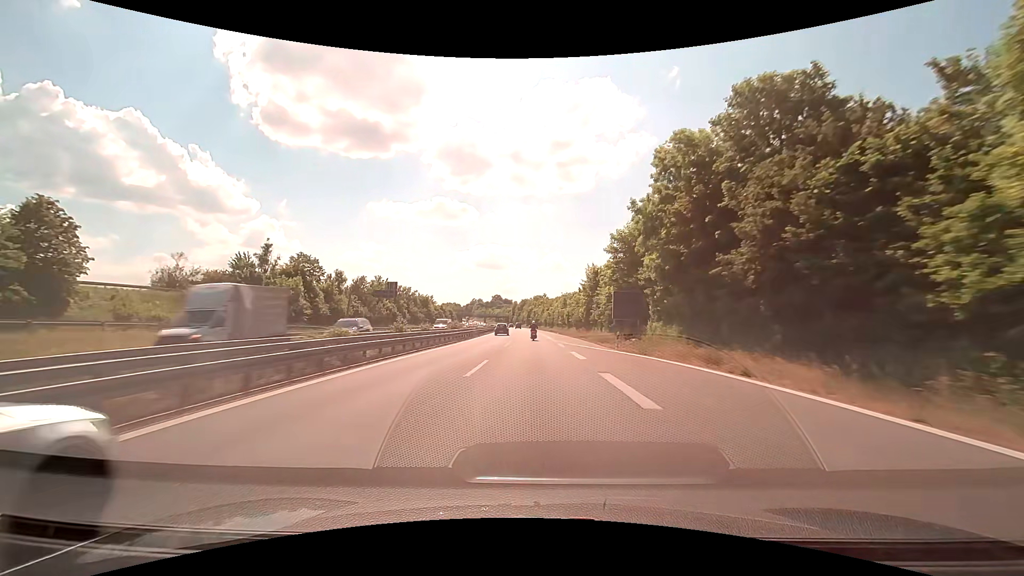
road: motorway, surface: asphalt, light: Day
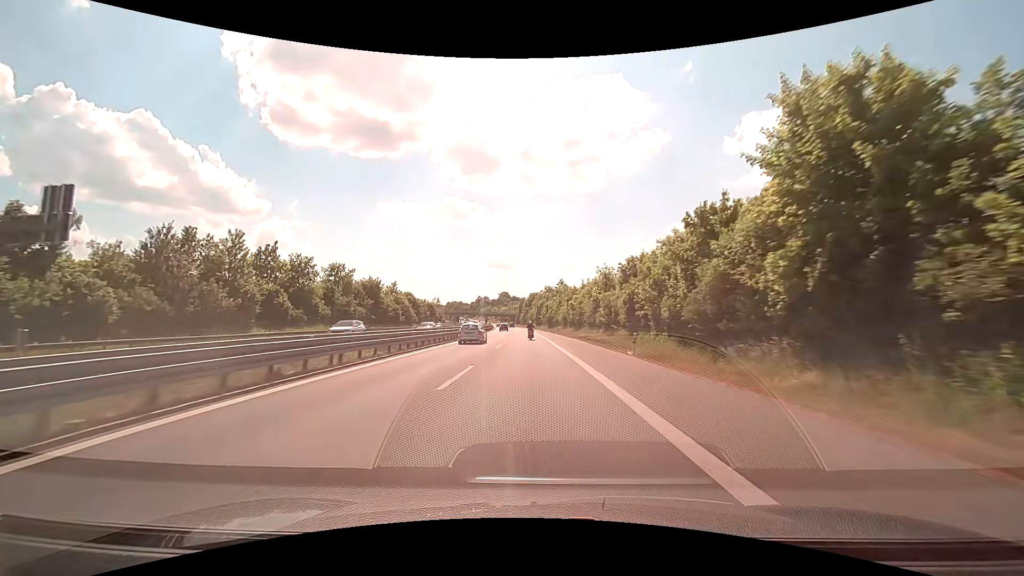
(-0.6, +56.7) m; -1°
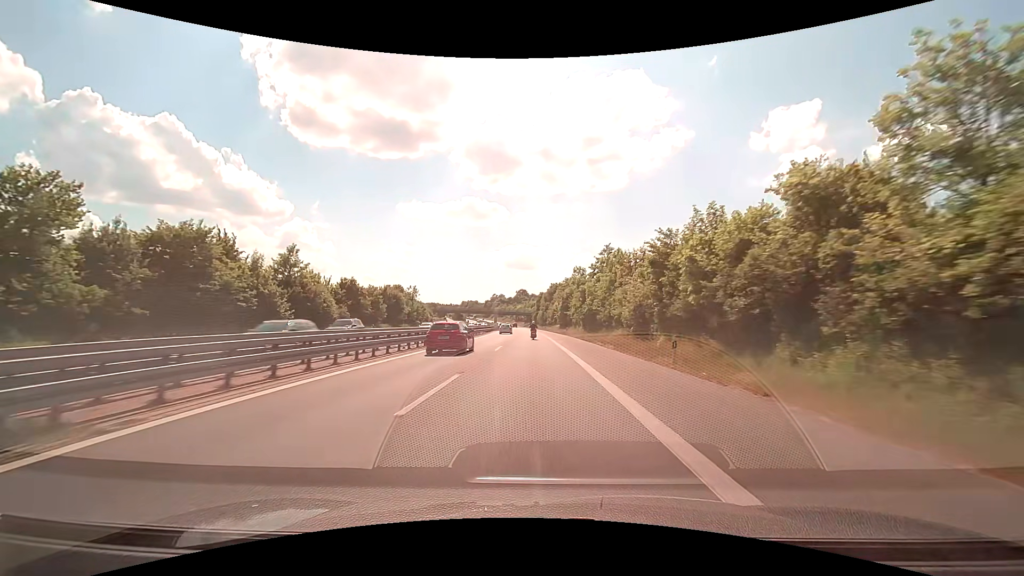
(-1.0, +56.7) m; -2°
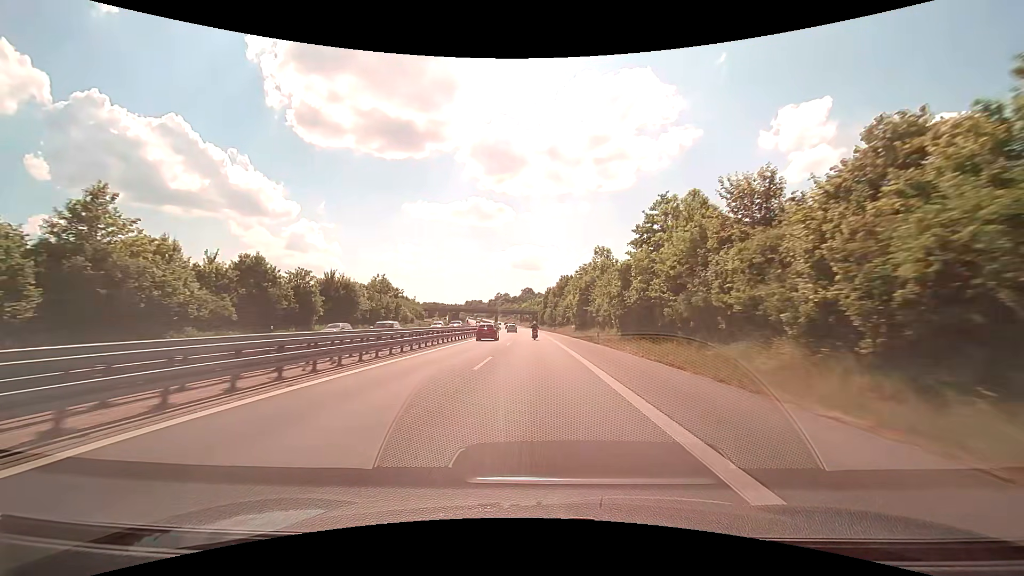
(-0.3, +28.3) m; -1°
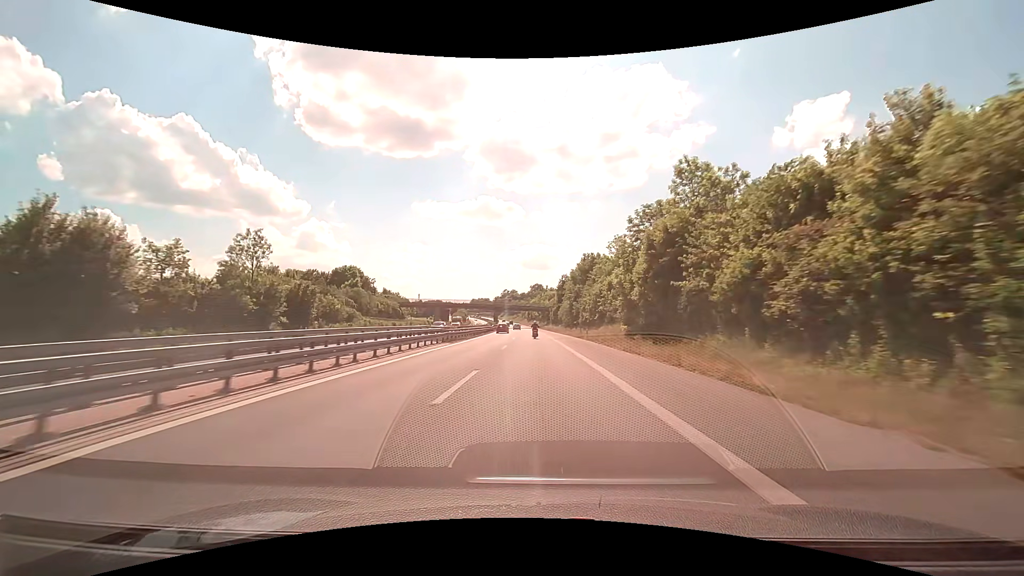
(-0.4, +42.5) m; -1°
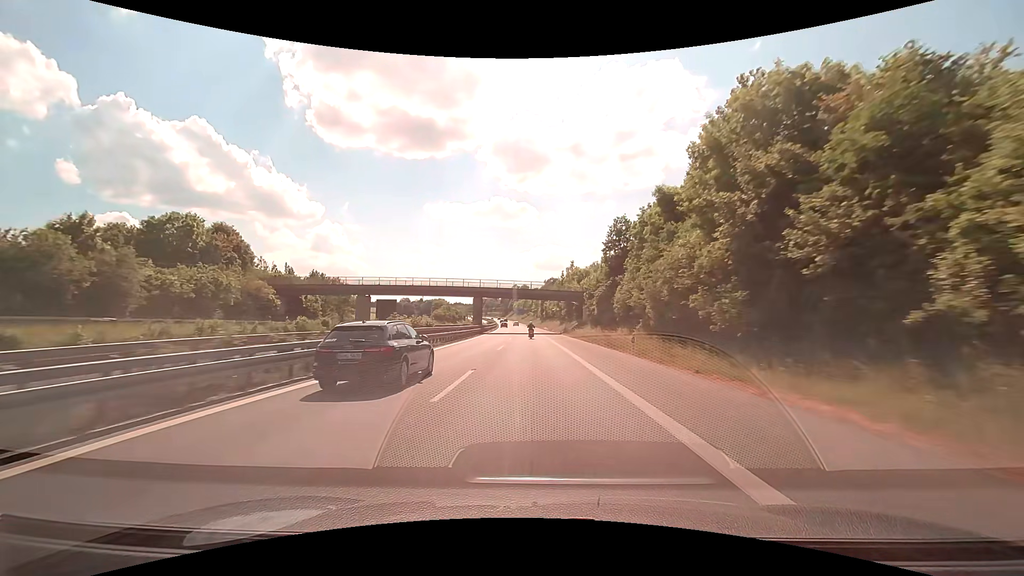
(-0.8, +71.5) m; -2°
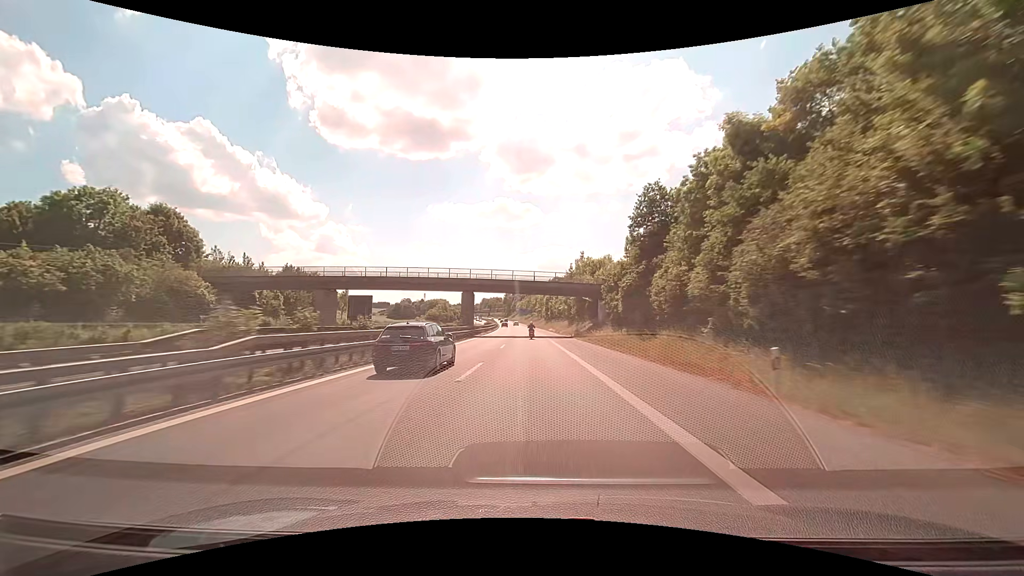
(0.0, +14.8) m; 0°
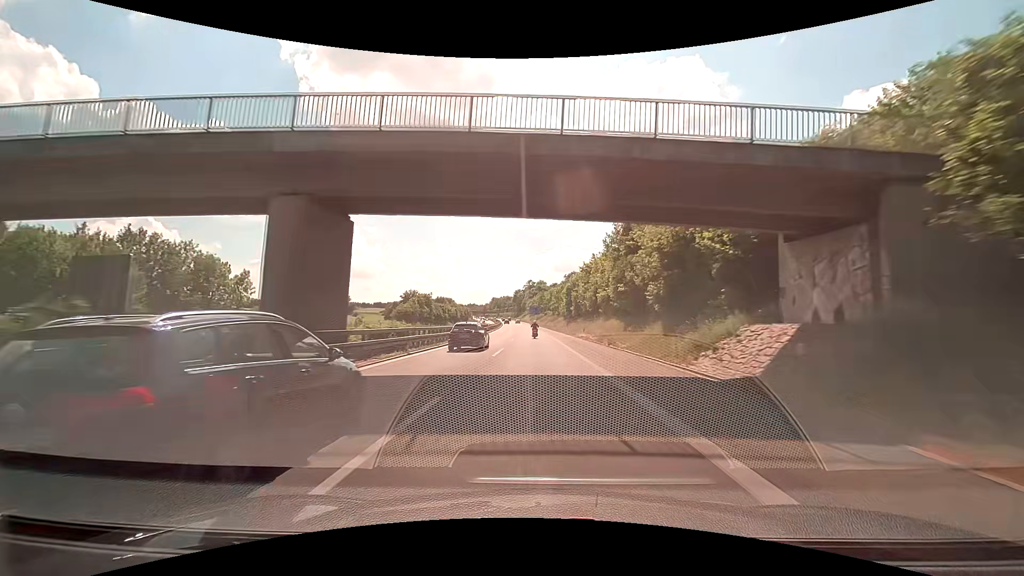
(-0.6, +44.9) m; -1°
(0, +10) (0, +20) (0, +30) (0, +40) (-1, +50) (-1, +60) (-1, +70) (-1, +80) (-2, +90) (-2, +100) m
